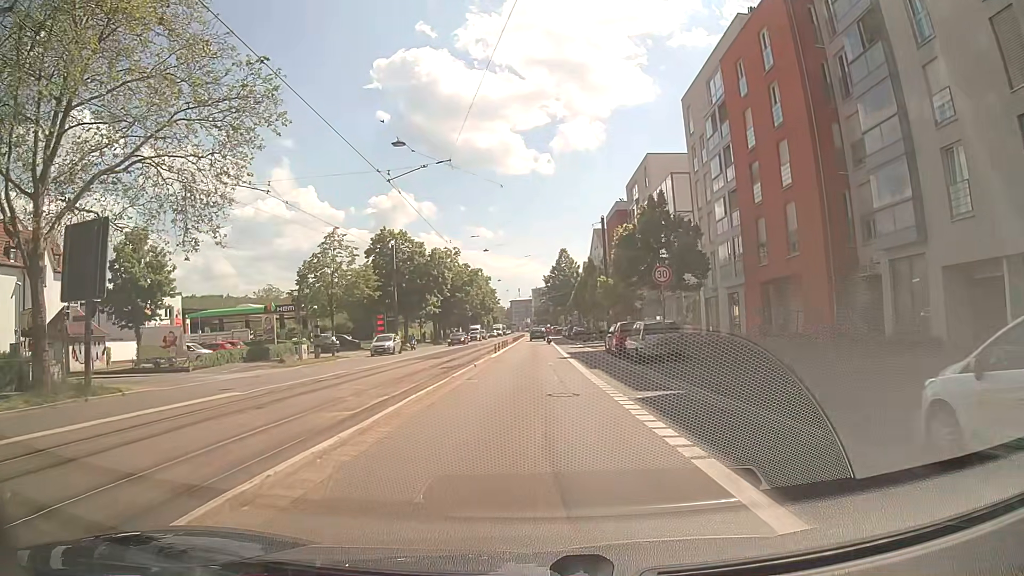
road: primary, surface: asphalt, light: Day
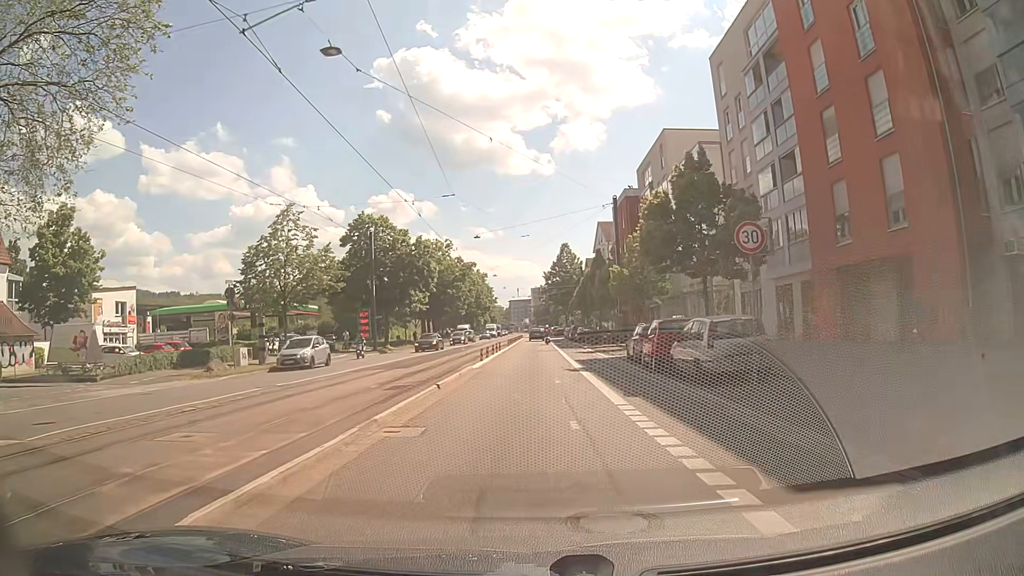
(0.0, +9.0) m; 0°
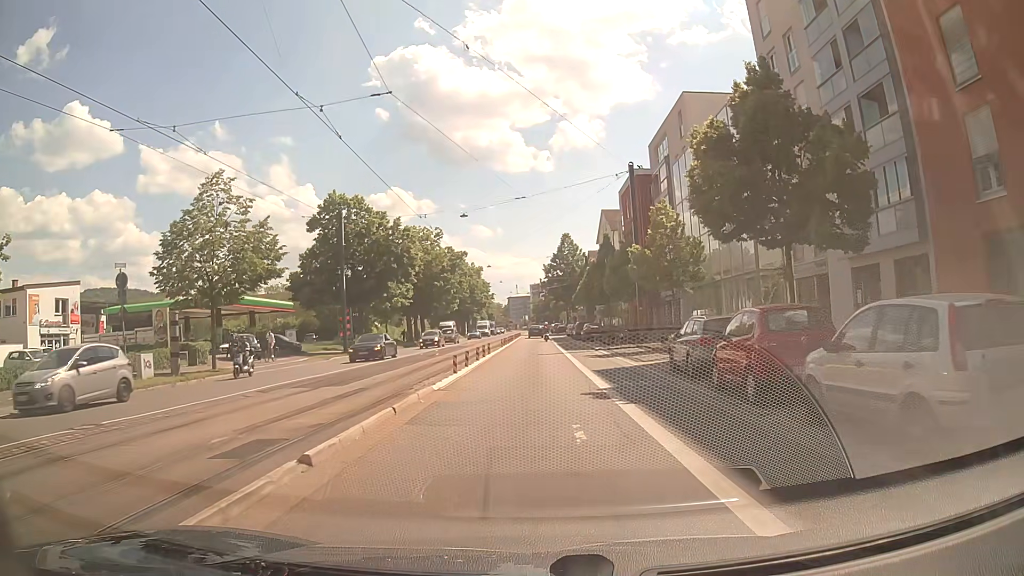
(0.0, +9.0) m; 0°
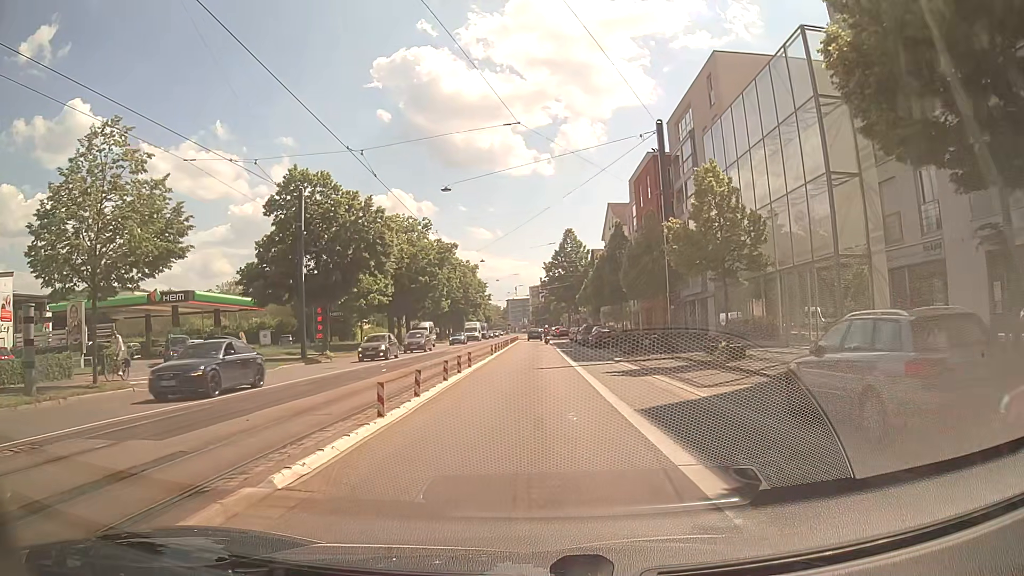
(0.0, +9.1) m; 0°
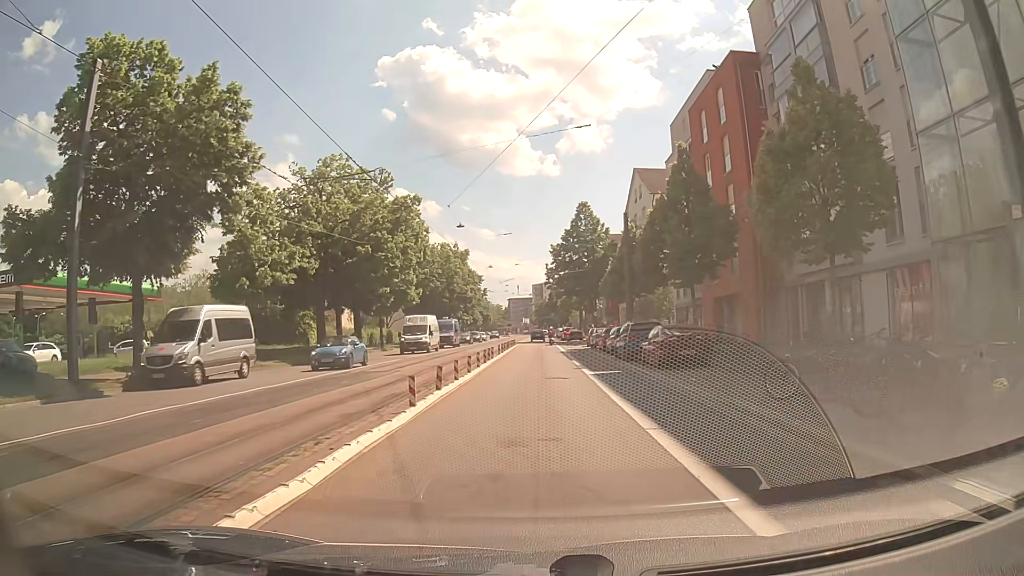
(0.0, +22.6) m; 0°
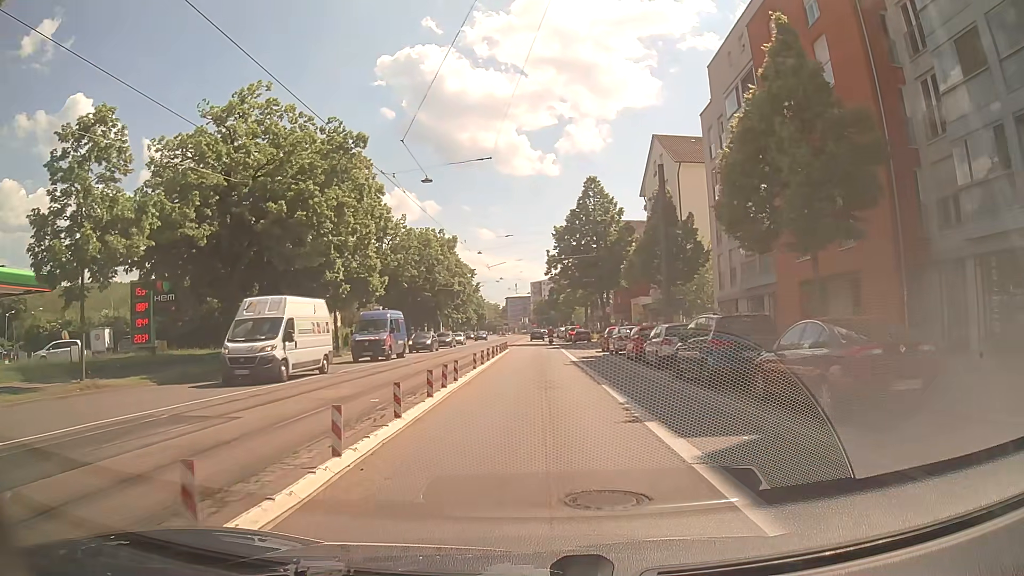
(0.0, +13.5) m; 0°
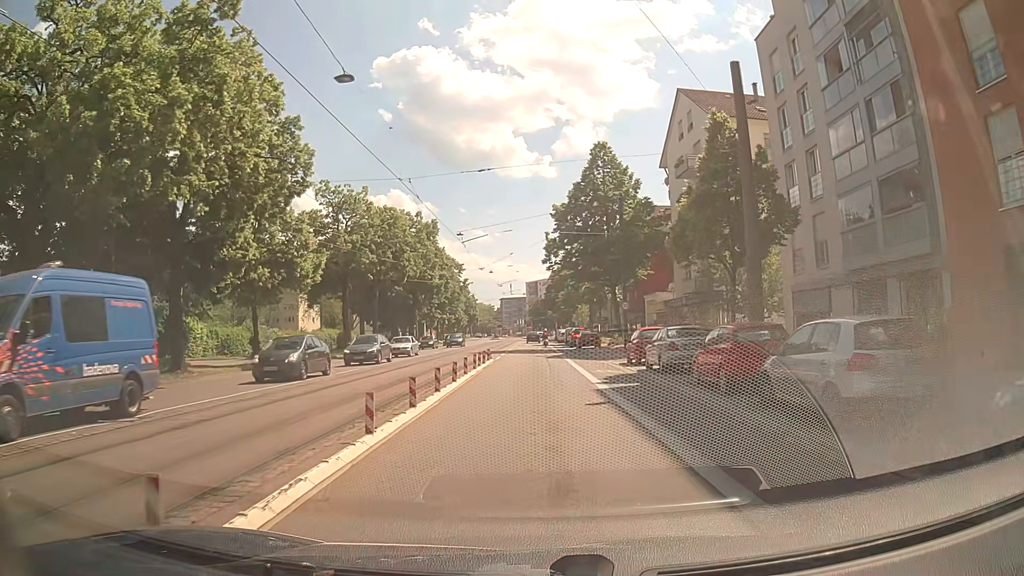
(-0.1, +13.4) m; -1°
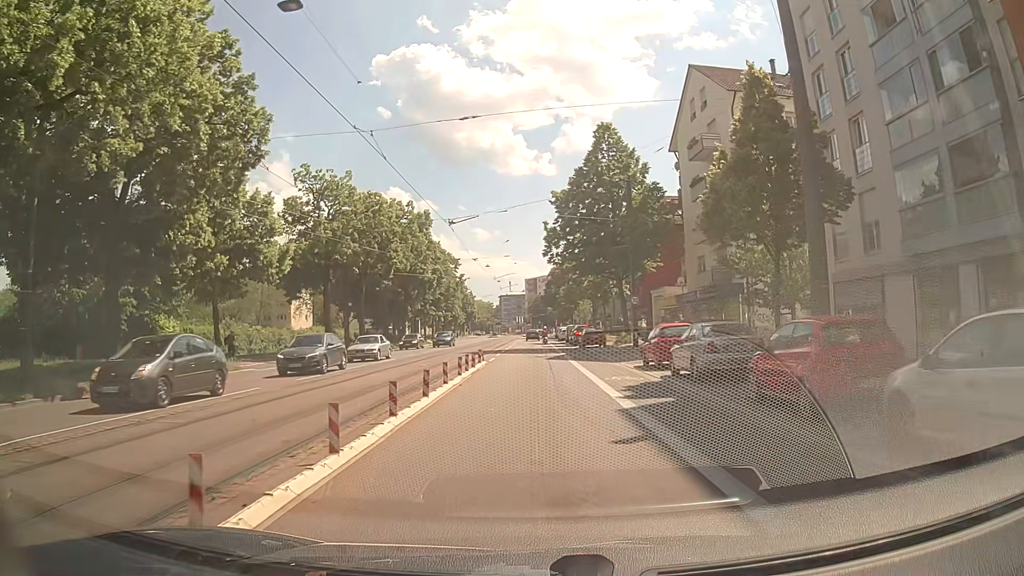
(0.0, +4.5) m; 0°
(0, +10) (0, +20) (0, +30) (0, +40) (0, +50) (0, +60) (0, +70) (0, +80) (0, +90) (0, +100) m
